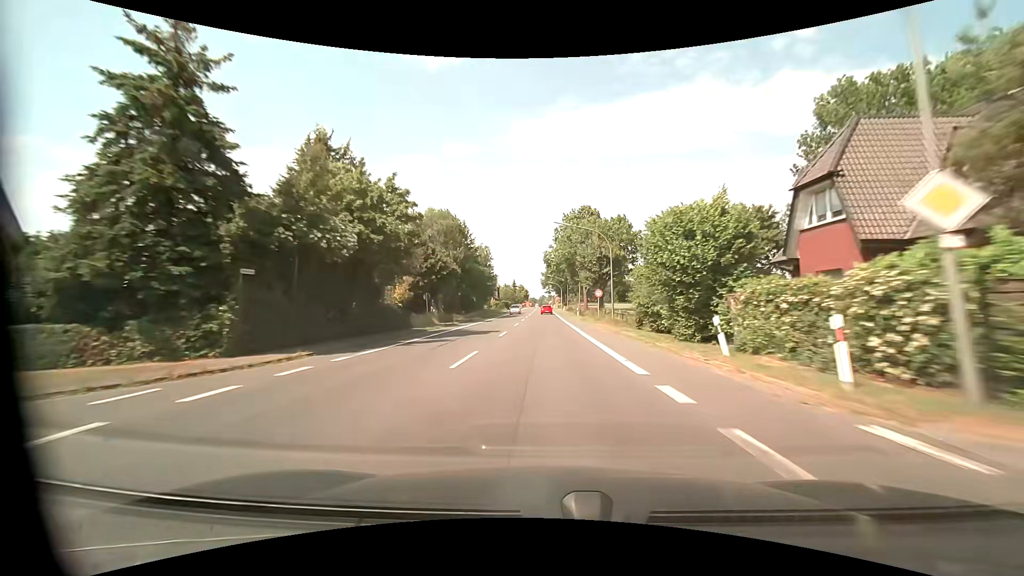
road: primary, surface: asphalt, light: Day
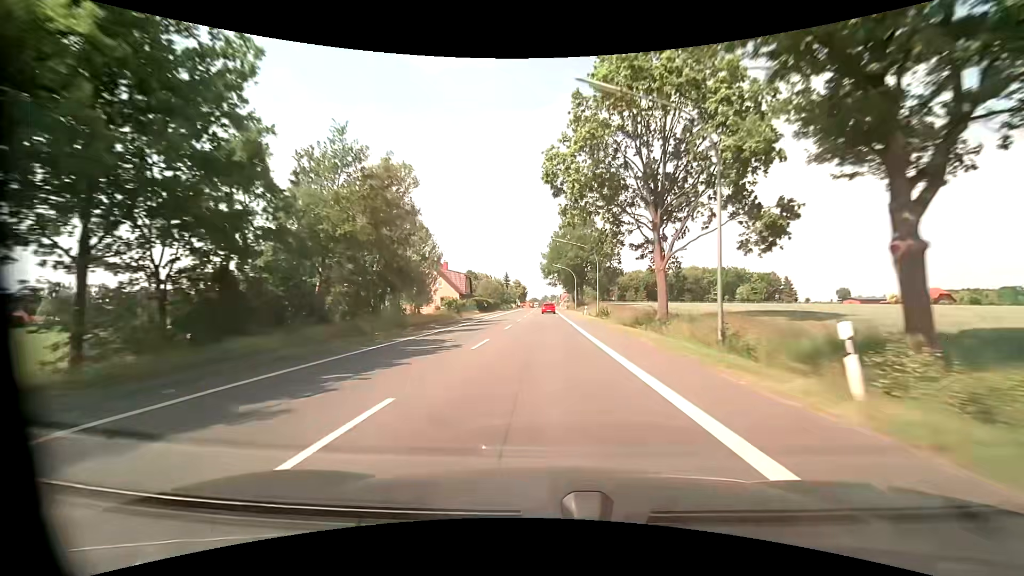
(0.0, +55.5) m; 0°
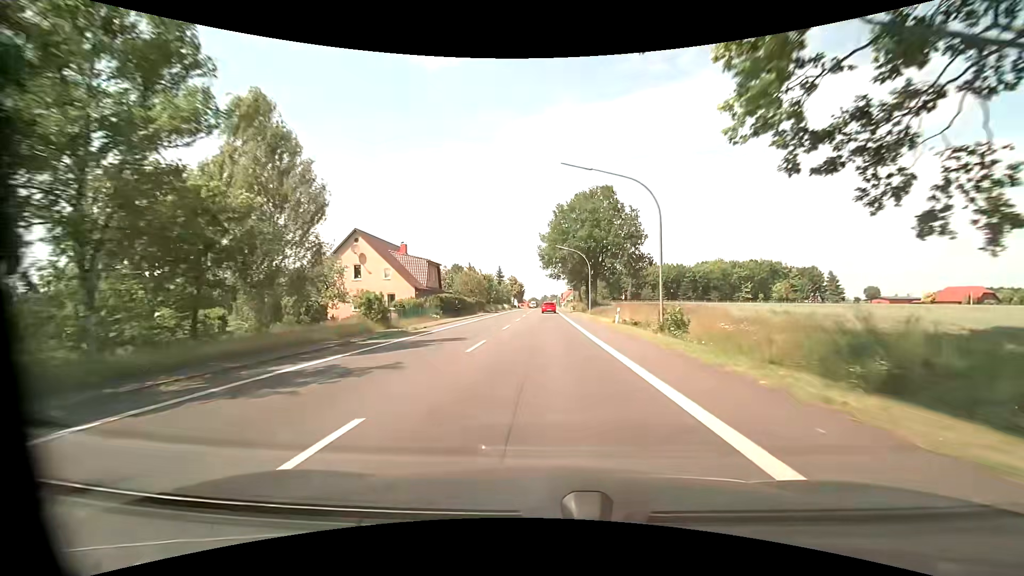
(-0.1, +25.0) m; 0°
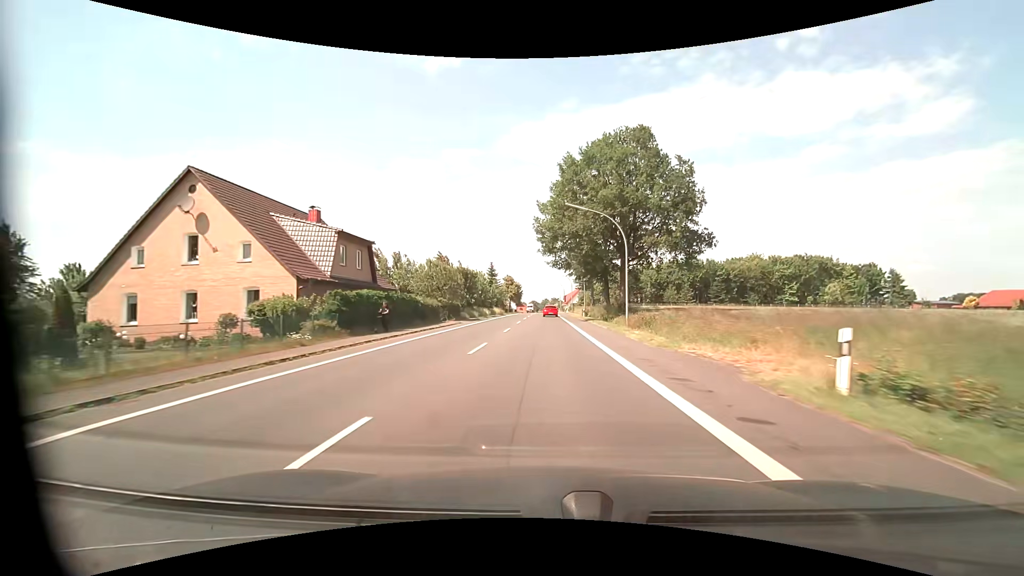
(-0.1, +23.7) m; 0°
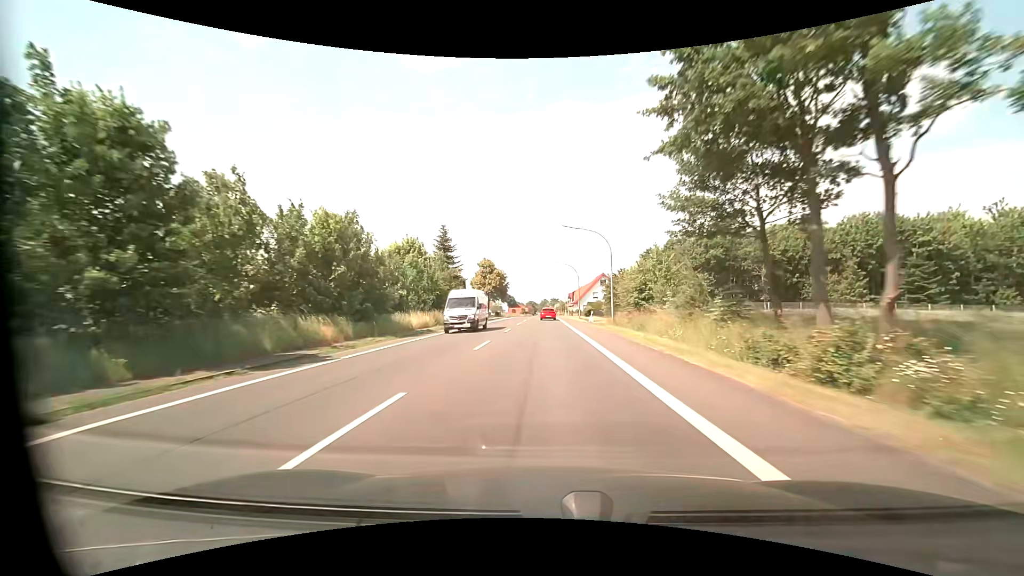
(+0.2, +58.3) m; 0°
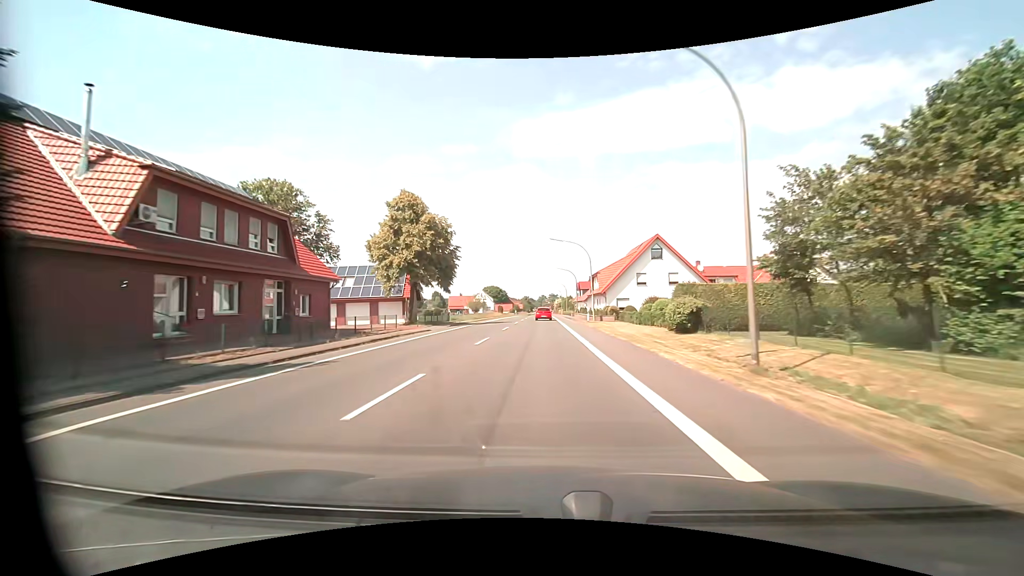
(+0.2, +57.9) m; 0°
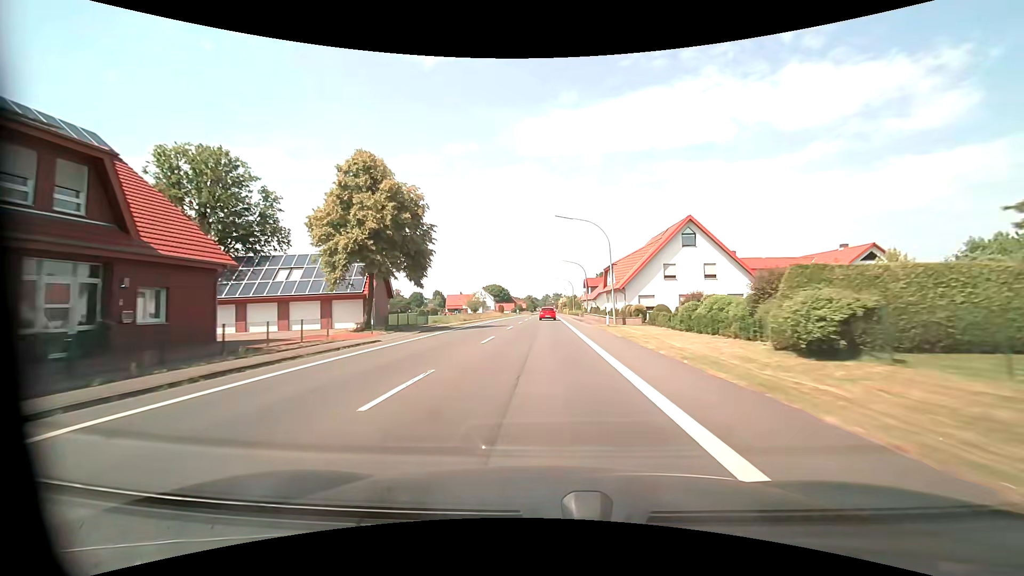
(-0.1, +11.5) m; -1°
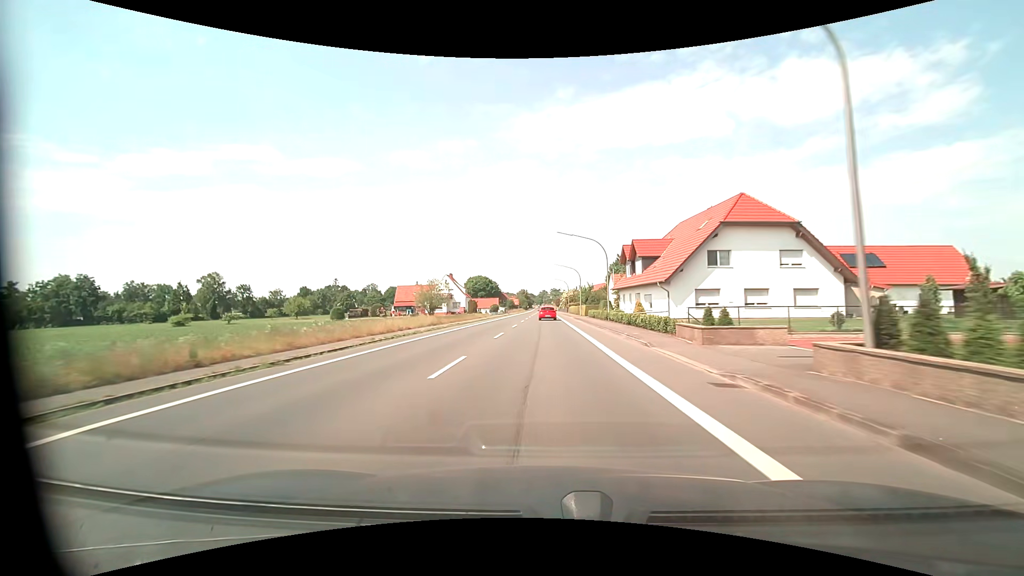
(-0.1, +57.3) m; 0°
(0, +10) (0, +20) (0, +30) (0, +40) (0, +50) (0, +60) (0, +70) (0, +80) (0, +90) (0, +100) m
